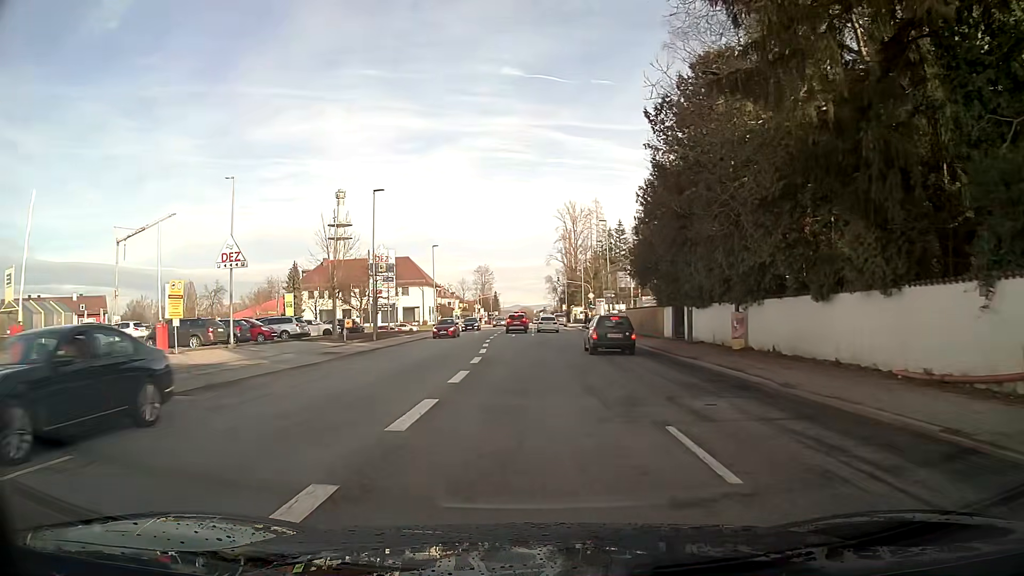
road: tertiary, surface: asphalt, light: Day
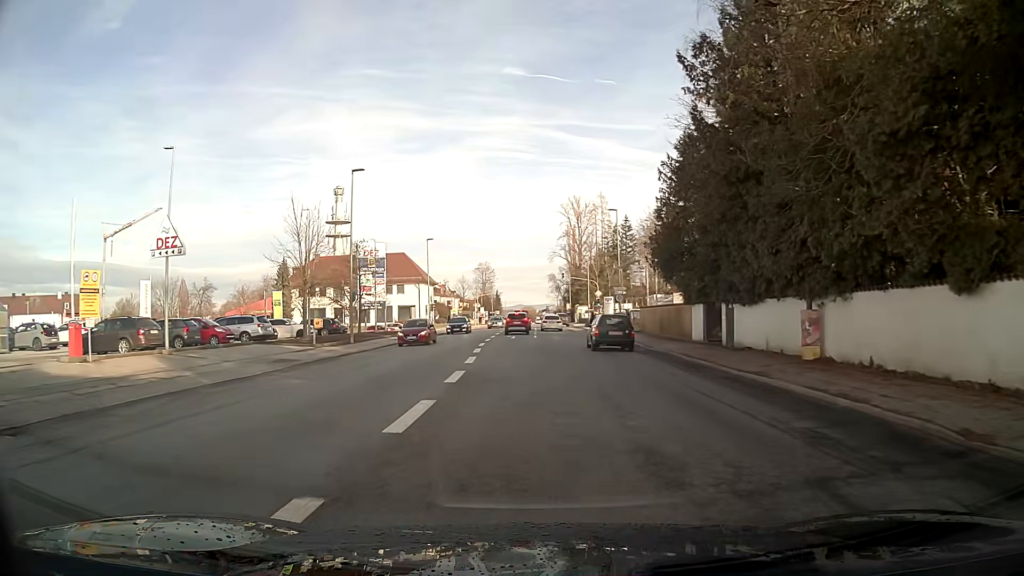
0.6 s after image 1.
(0.0, +6.2) m; 0°
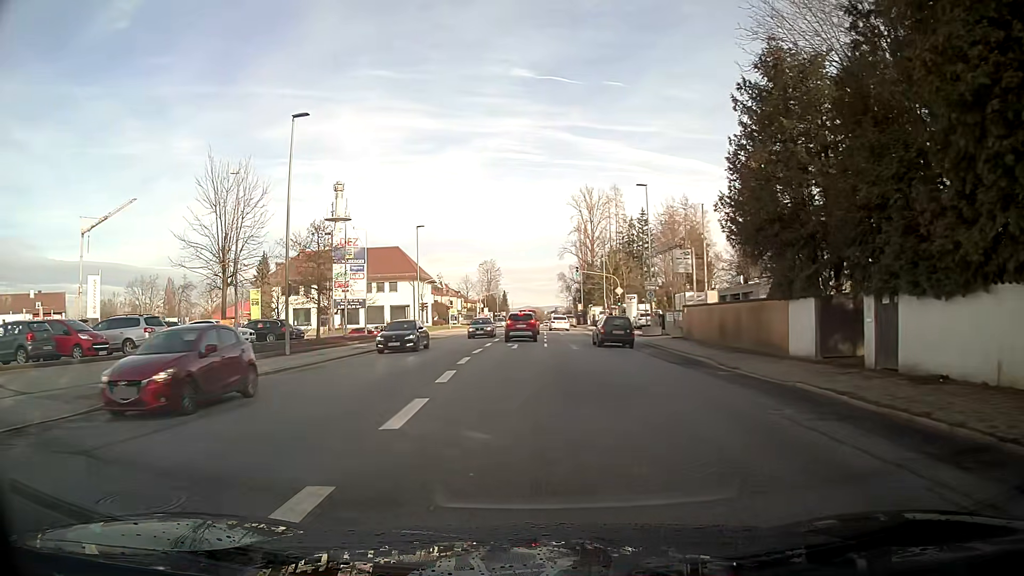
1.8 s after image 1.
(-0.1, +11.6) m; -1°
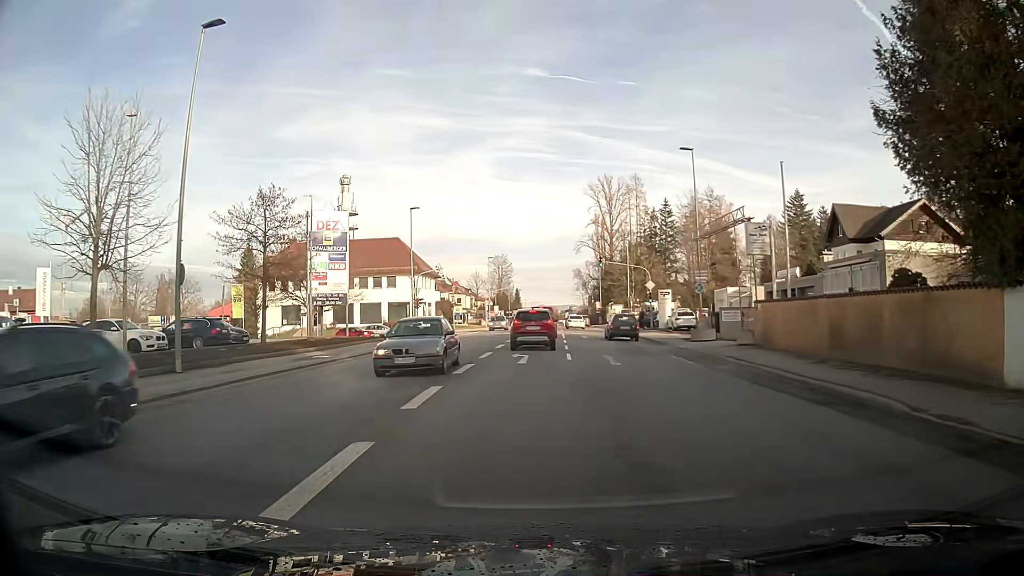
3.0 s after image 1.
(-0.1, +10.0) m; -1°
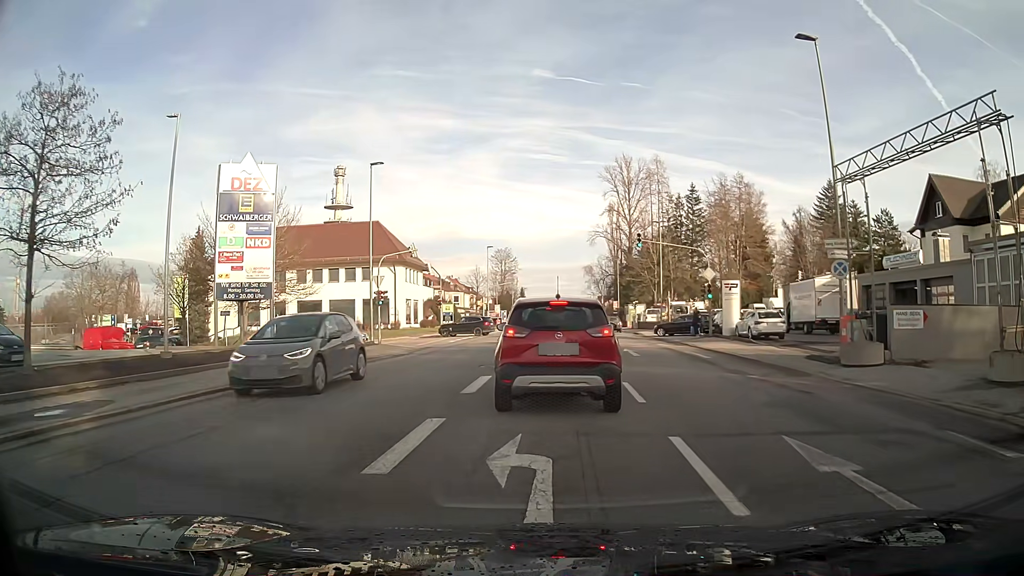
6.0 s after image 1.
(-0.2, +15.8) m; 0°
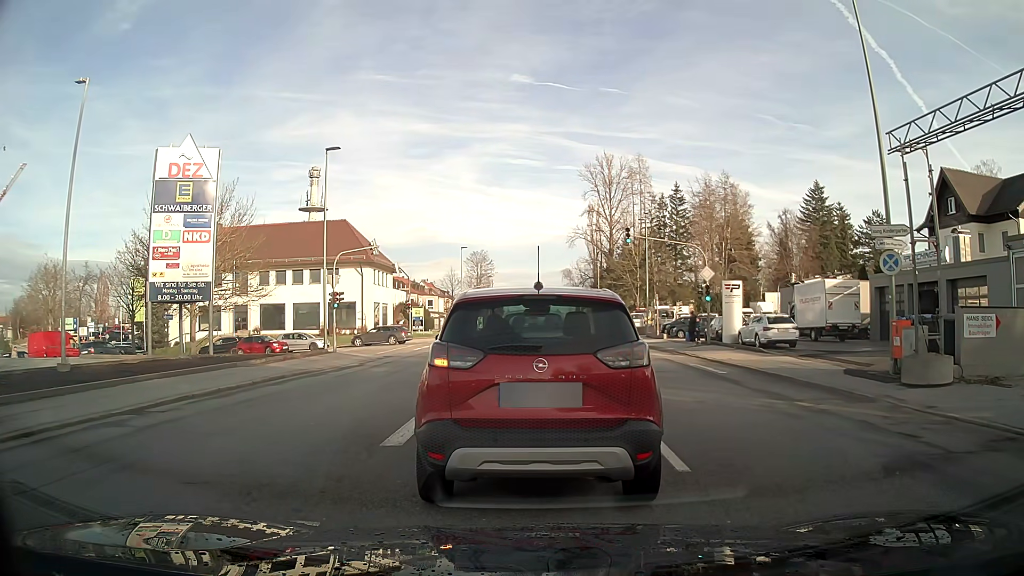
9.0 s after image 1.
(+0.1, +4.2) m; +1°
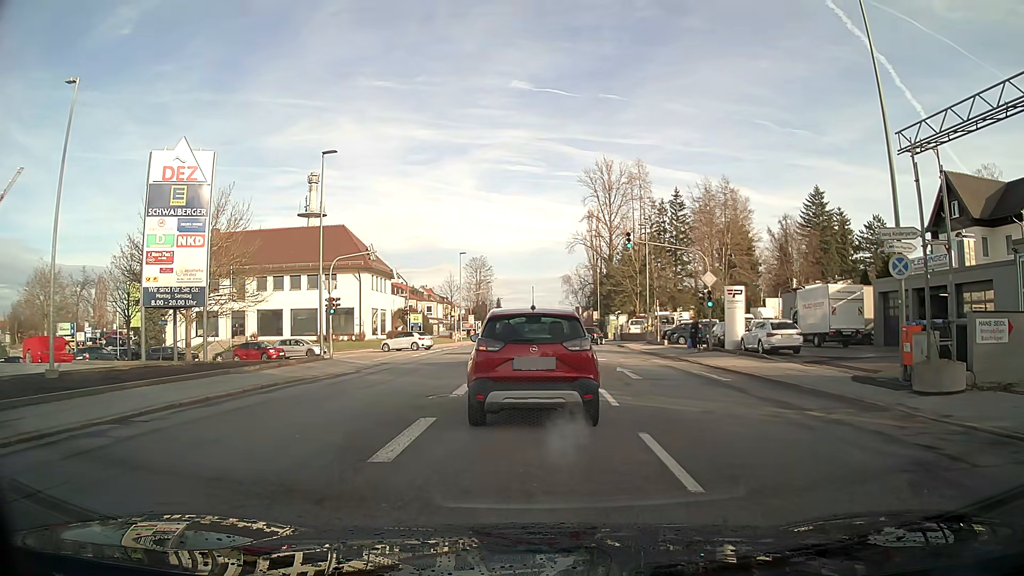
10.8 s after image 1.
(0.0, +0.7) m; 0°
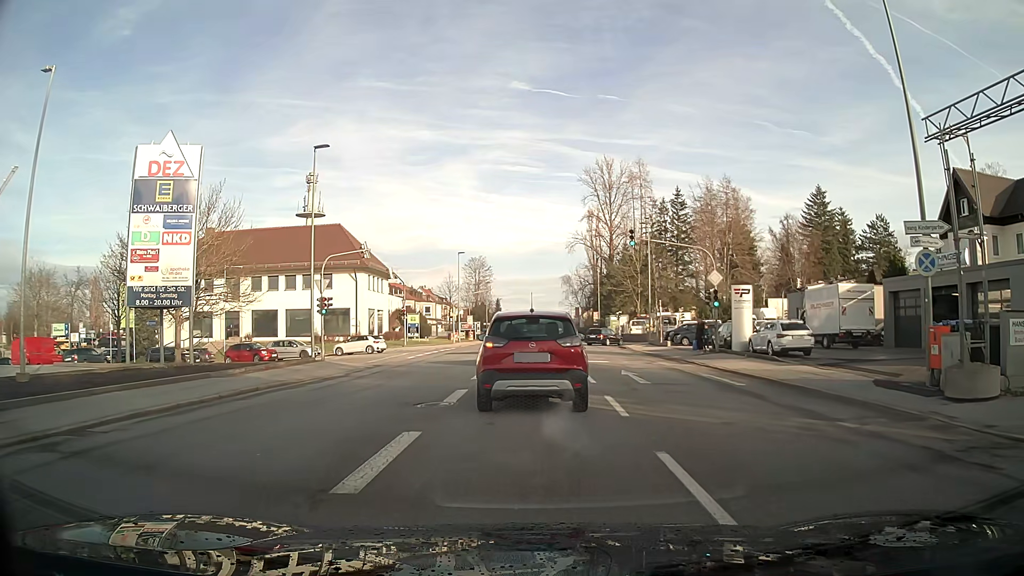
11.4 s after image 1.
(0.0, +1.4) m; 0°
(0, +10) (0, +20) (0, +30) (0, +40) (-6, +48) (-16, +49) (-26, +49) (-36, +49) (-46, +48) (-54, +53) m
